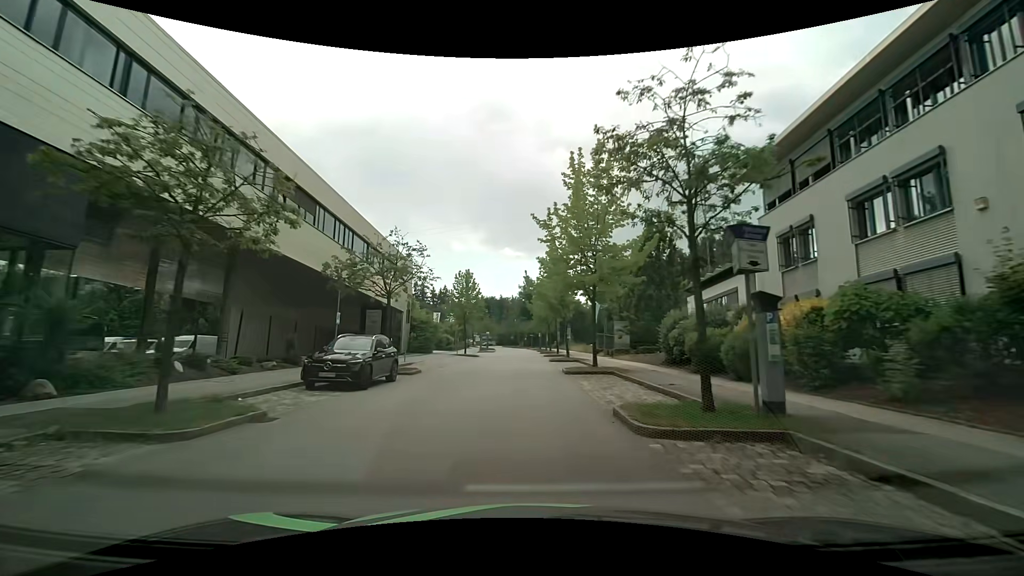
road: residential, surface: asphalt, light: Day
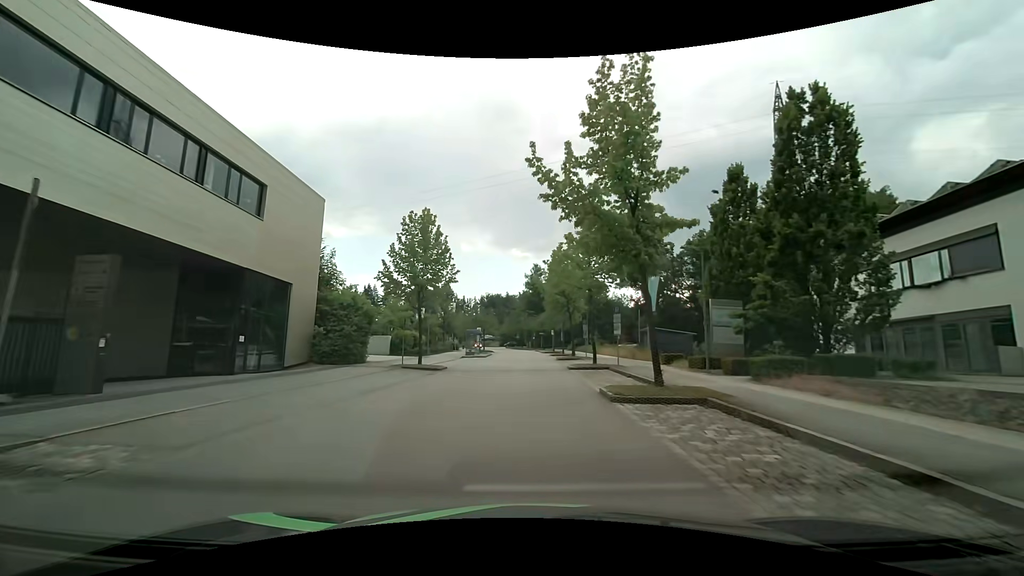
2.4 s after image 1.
(-0.3, +24.2) m; -1°
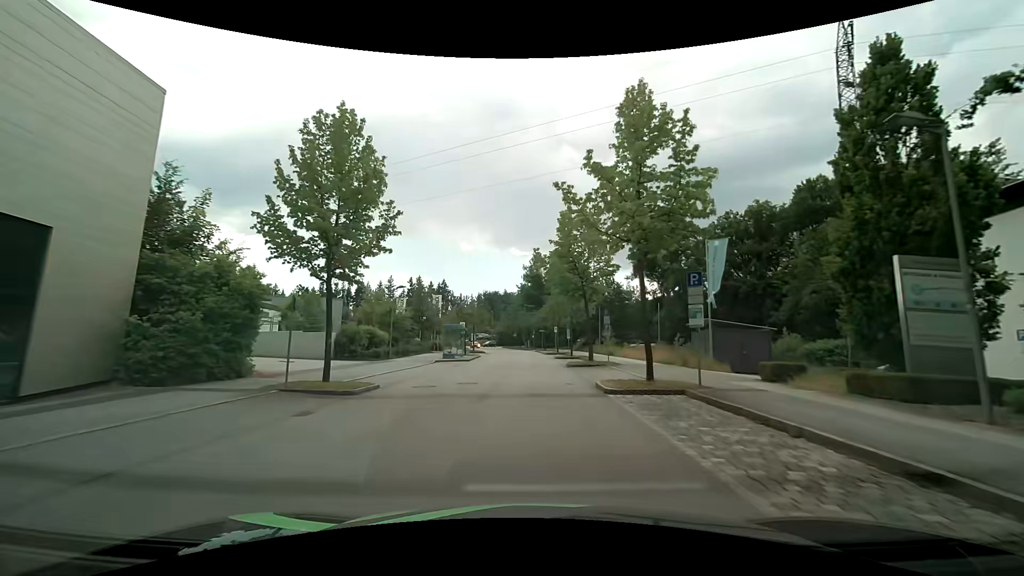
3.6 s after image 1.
(+0.1, +12.4) m; 0°
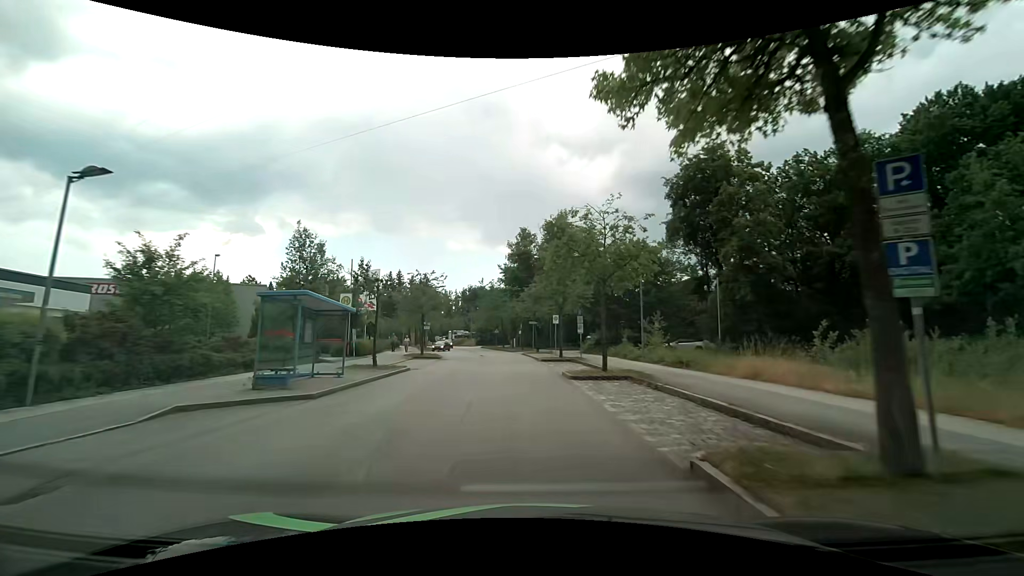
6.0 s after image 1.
(+0.3, +24.2) m; +1°
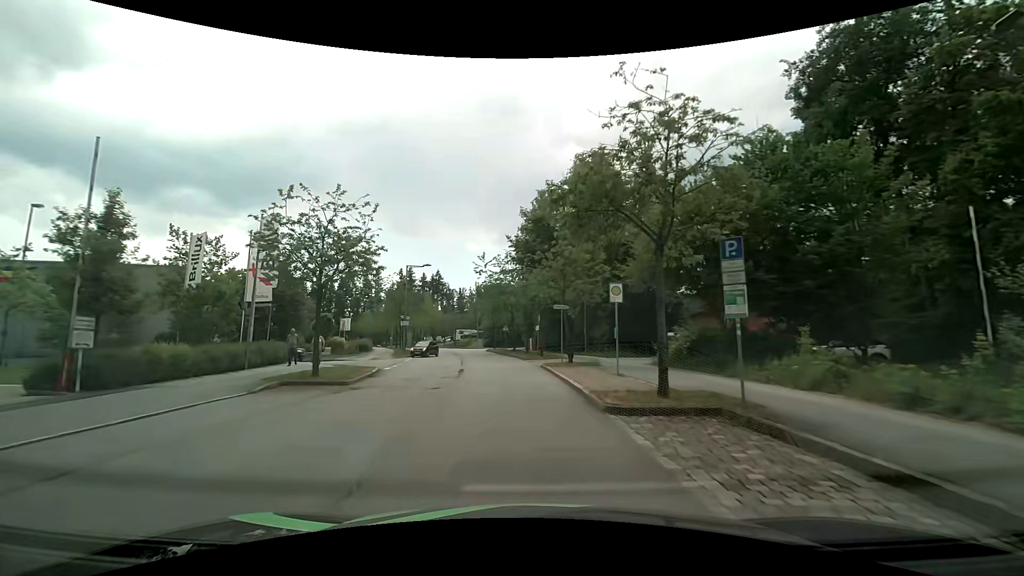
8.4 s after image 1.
(-0.1, +21.7) m; -2°
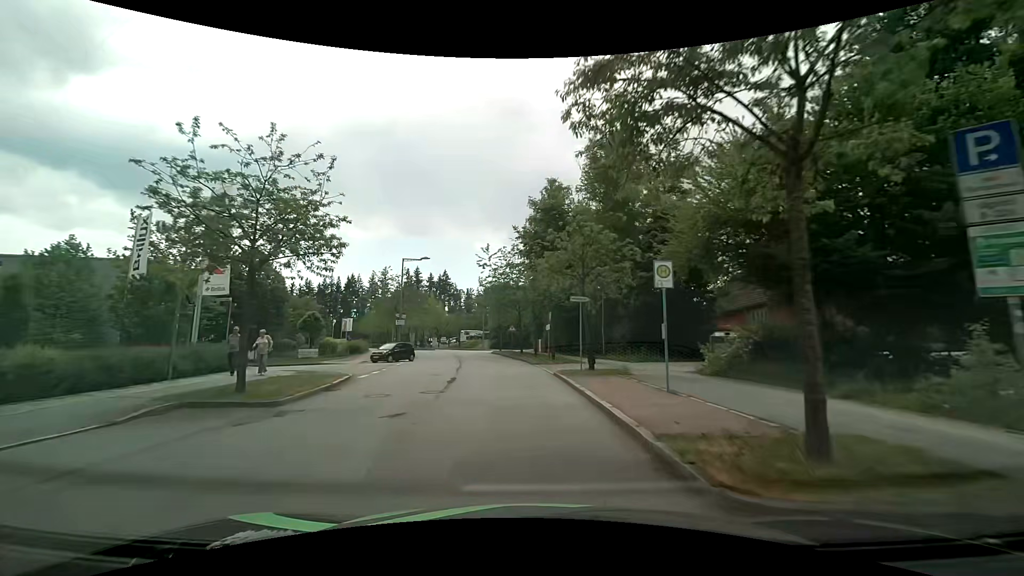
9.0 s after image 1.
(0.0, +5.0) m; -1°
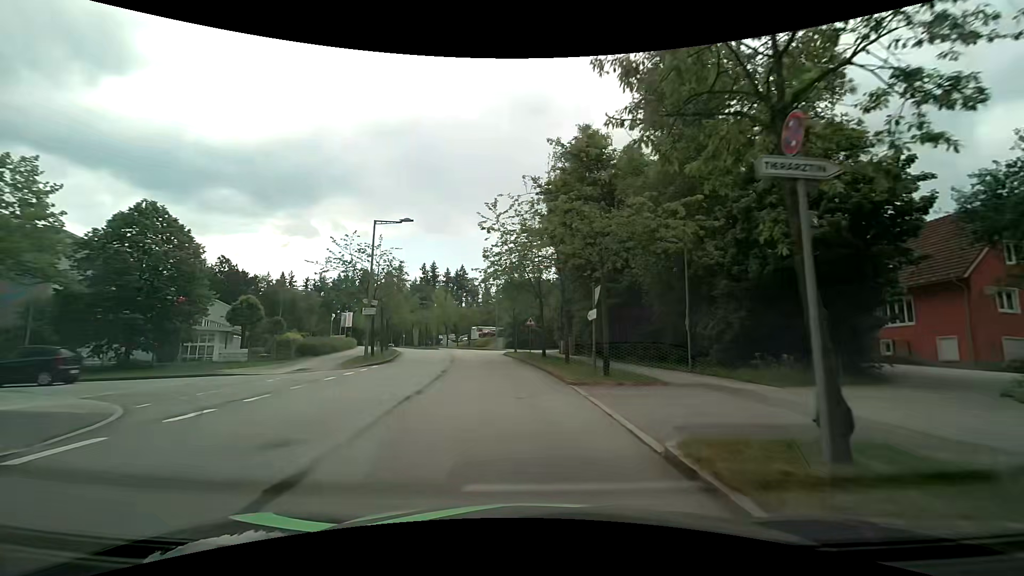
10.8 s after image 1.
(-0.3, +14.1) m; -2°
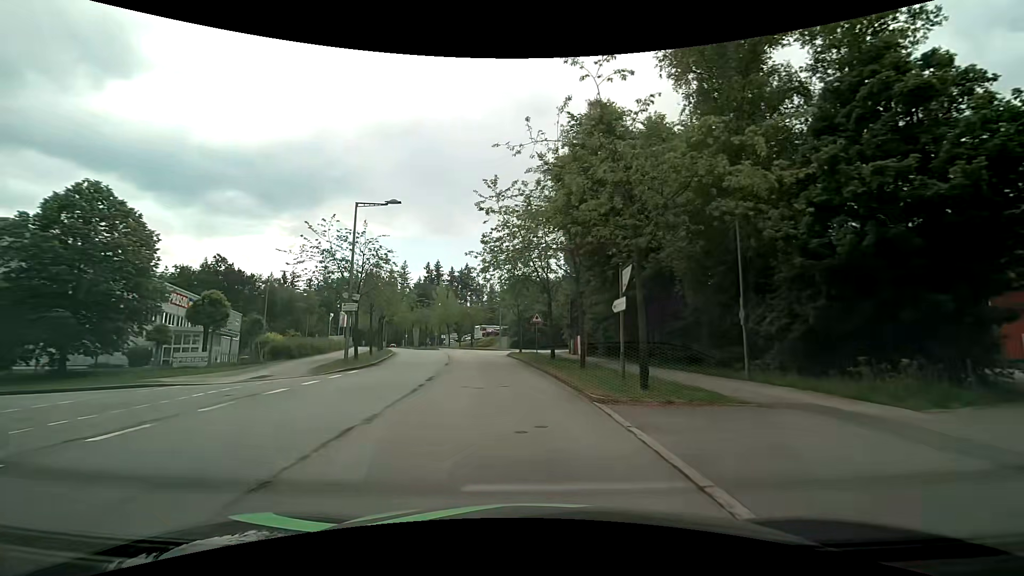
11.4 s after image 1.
(0.0, +4.4) m; -1°
